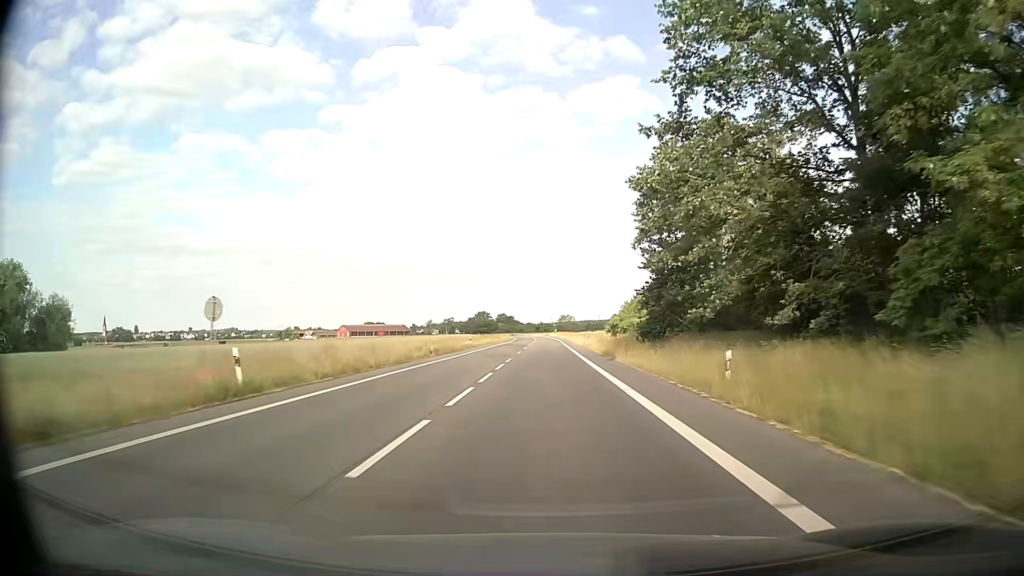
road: secondary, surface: asphalt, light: Day
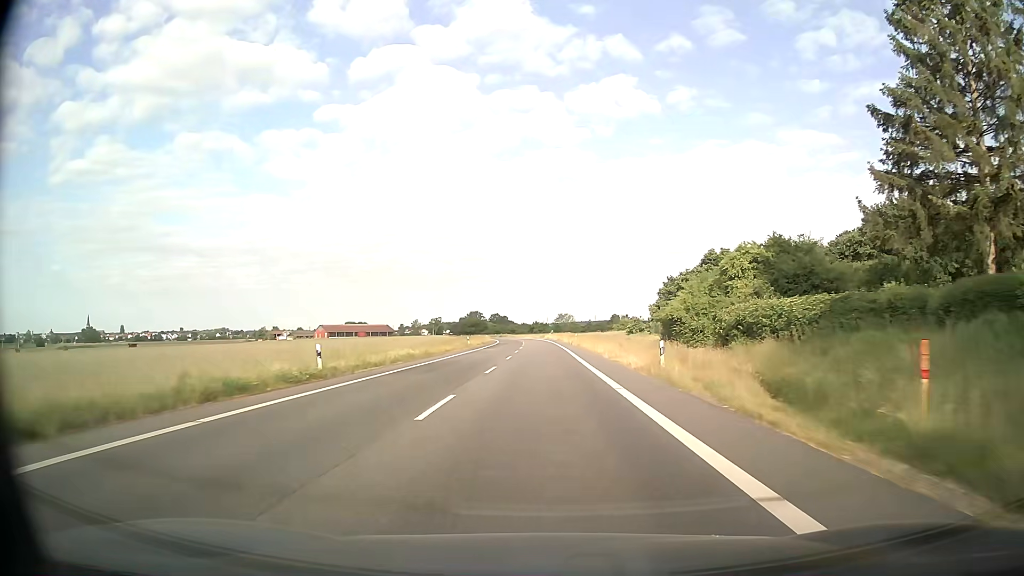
(+0.4, +43.8) m; +1°
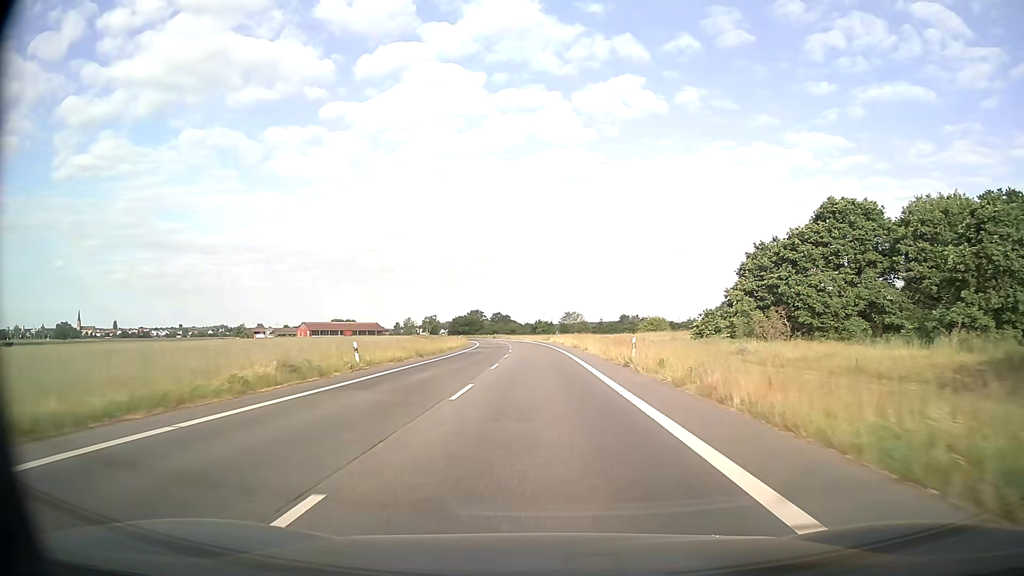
(-0.2, +44.2) m; -1°
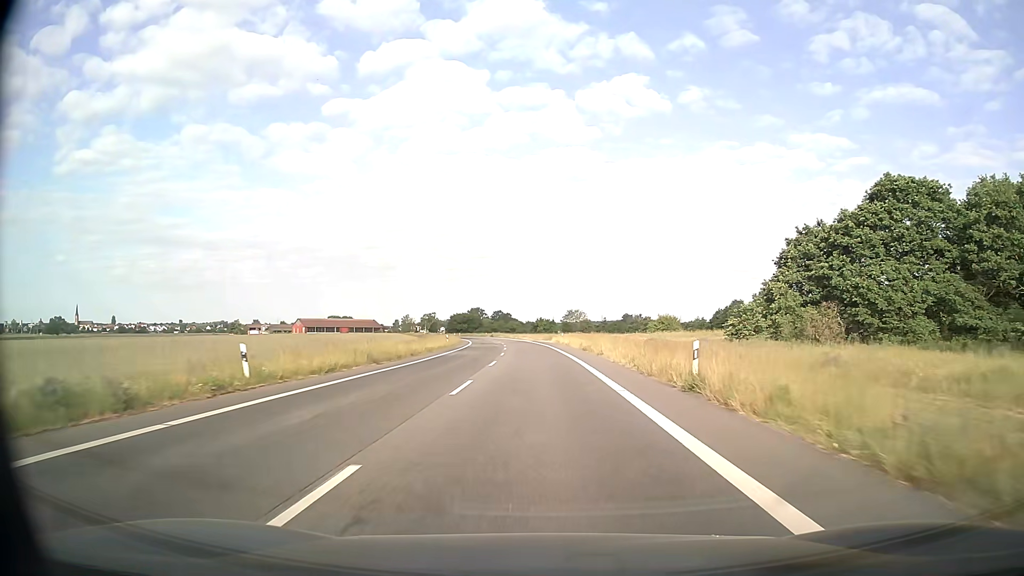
(0.0, +11.1) m; 0°
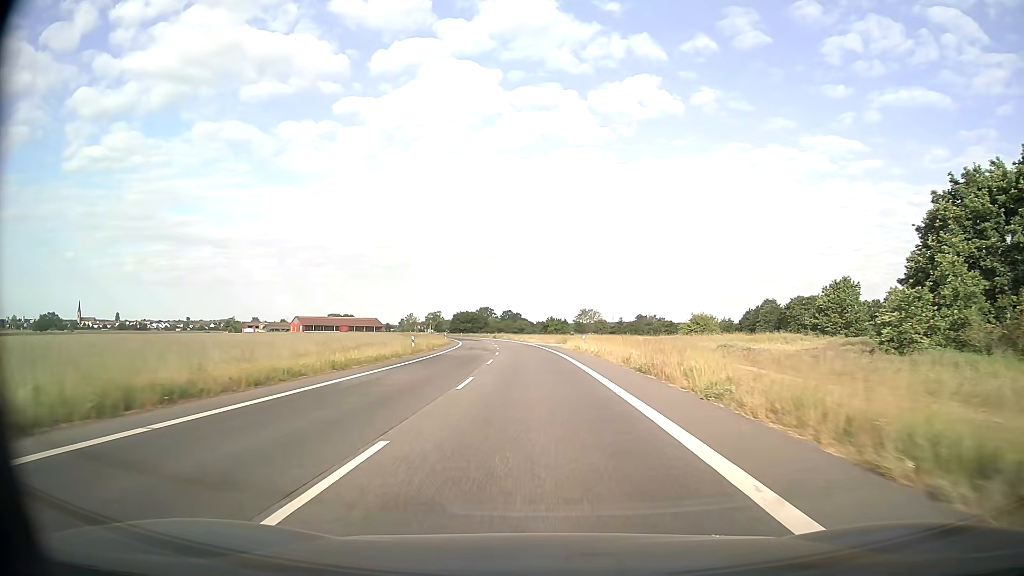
(-0.1, +22.2) m; -1°
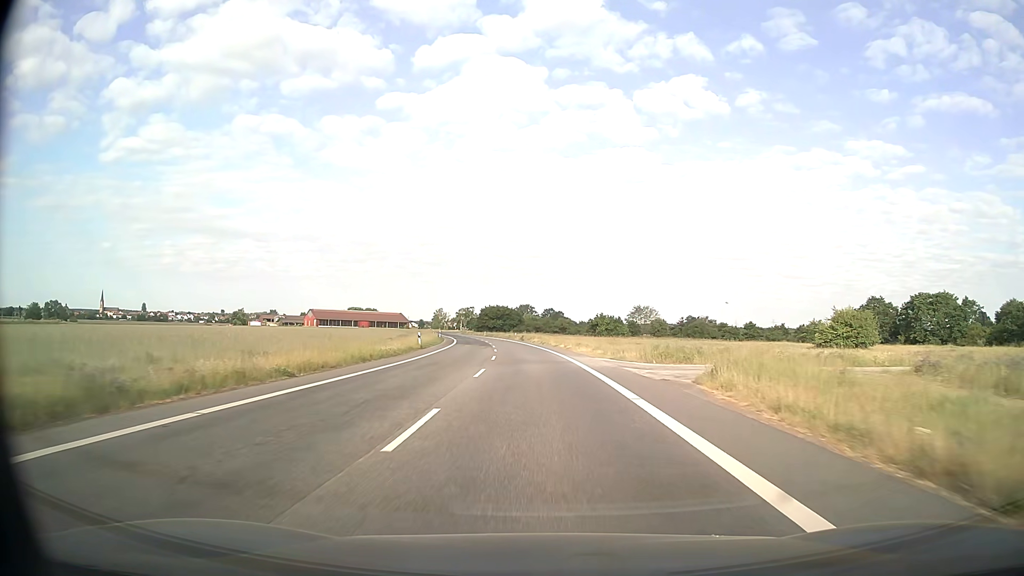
(-1.3, +44.4) m; -4°
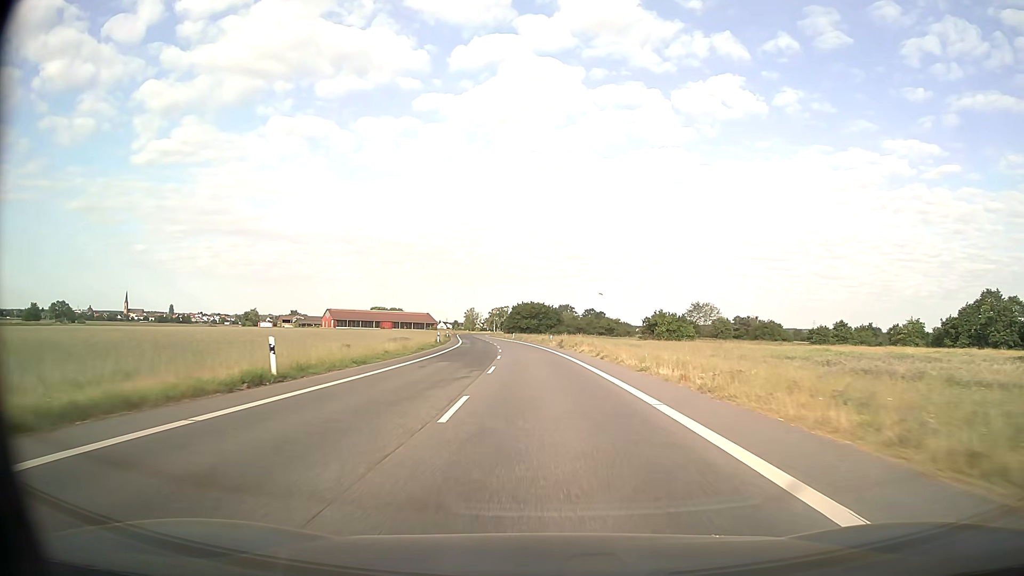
(-0.9, +33.4) m; -3°
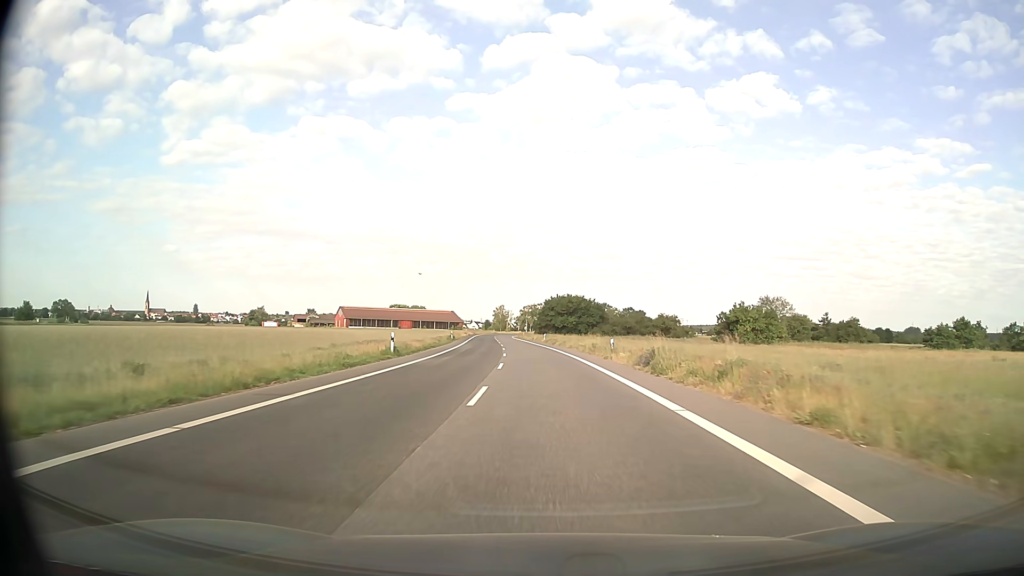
(-1.0, +33.5) m; -3°
(0, +10) (0, +20) (0, +30) (-1, +40) (-1, +50) (-2, +60) (-2, +70) (-3, +80) (-4, +90) (-5, +100) m
